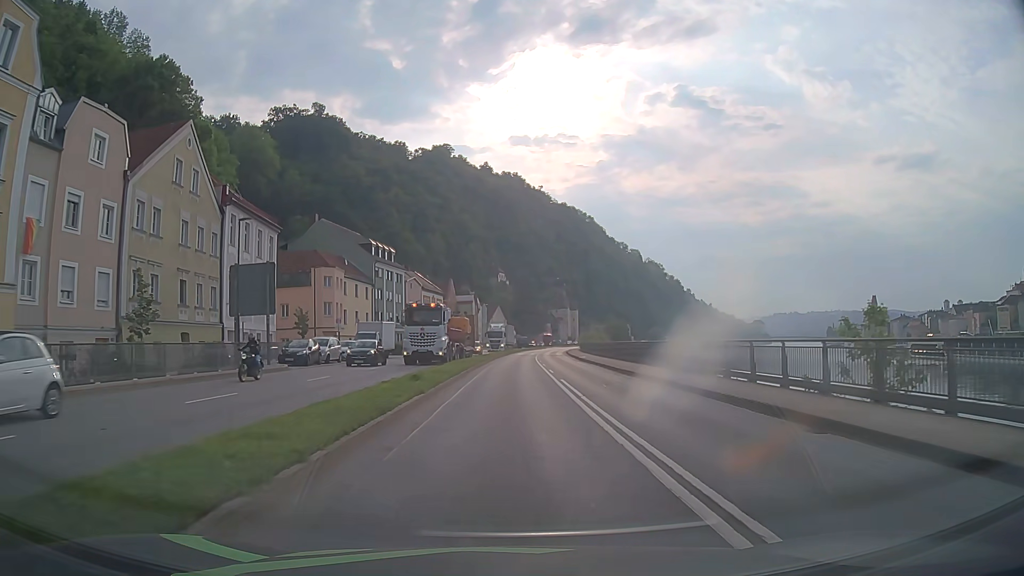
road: primary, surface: asphalt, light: Day
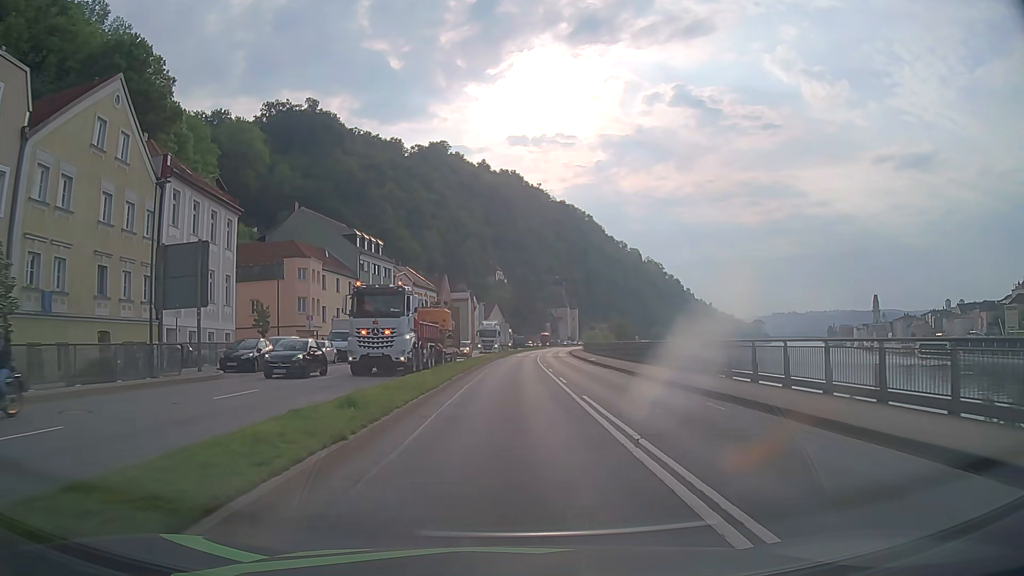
(0.0, +7.6) m; 0°
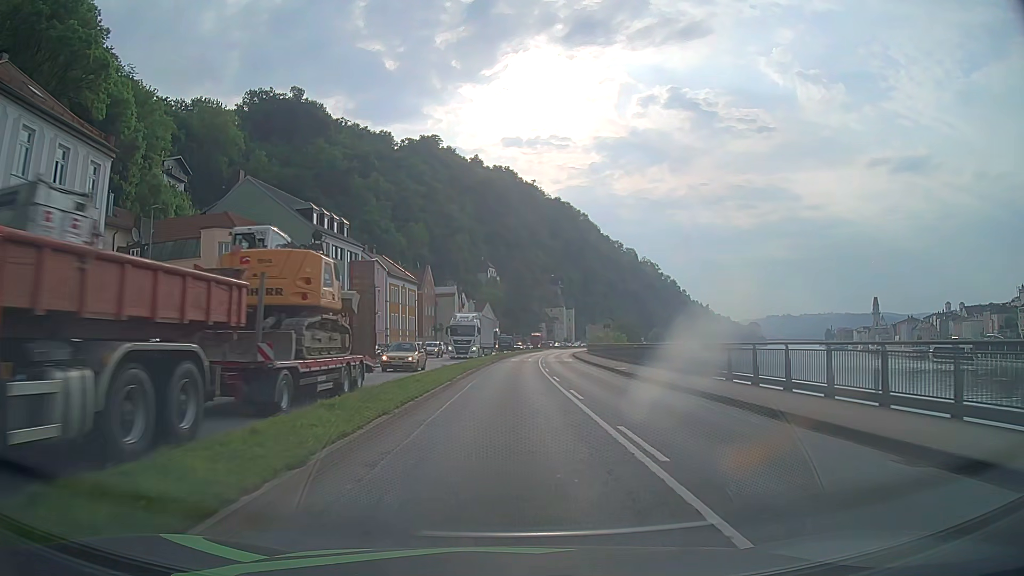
(+0.1, +15.3) m; +1°
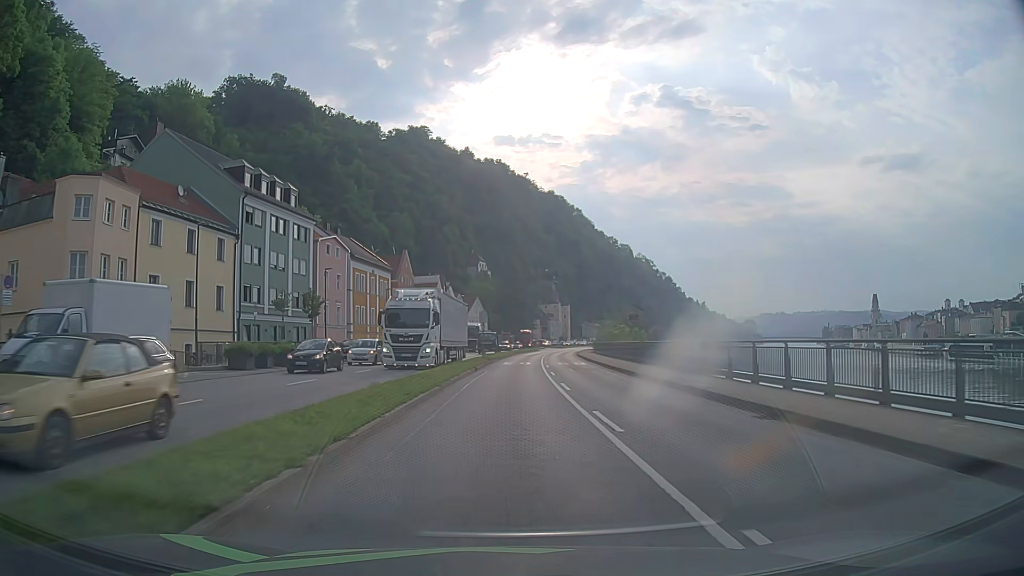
(+0.1, +15.3) m; +1°
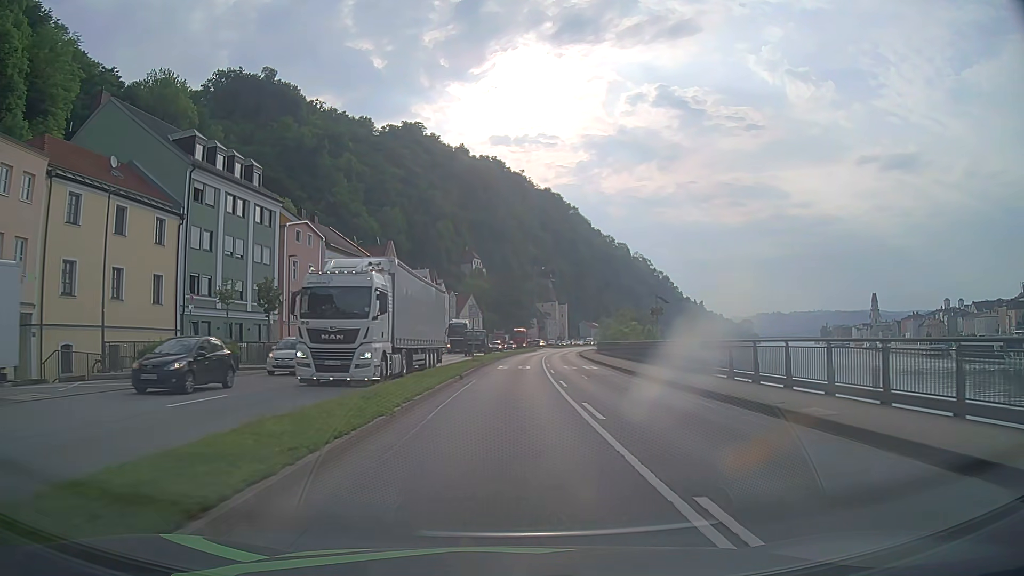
(0.0, +7.6) m; 0°
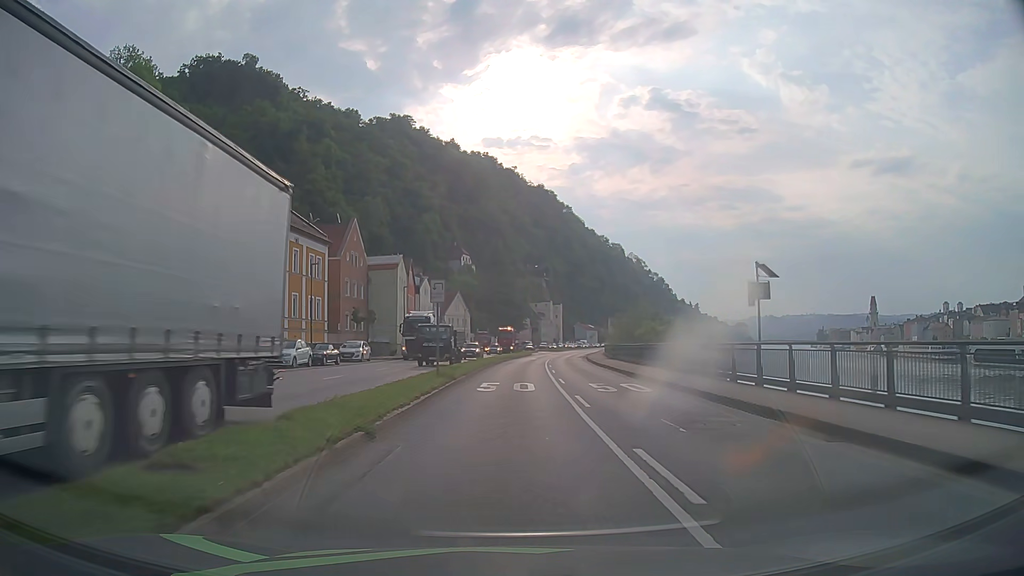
(+0.1, +15.3) m; +1°
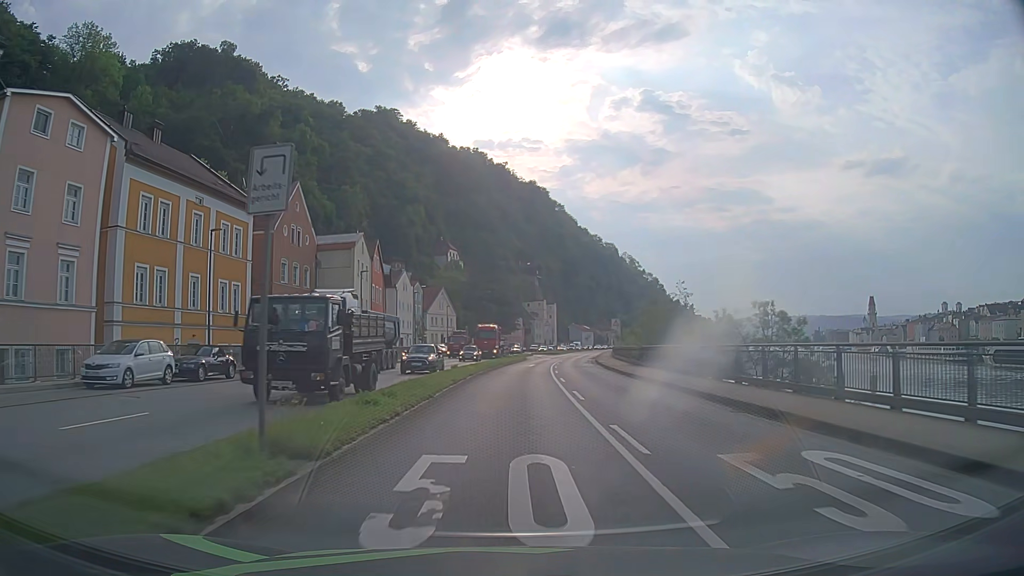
(+0.1, +15.3) m; +1°
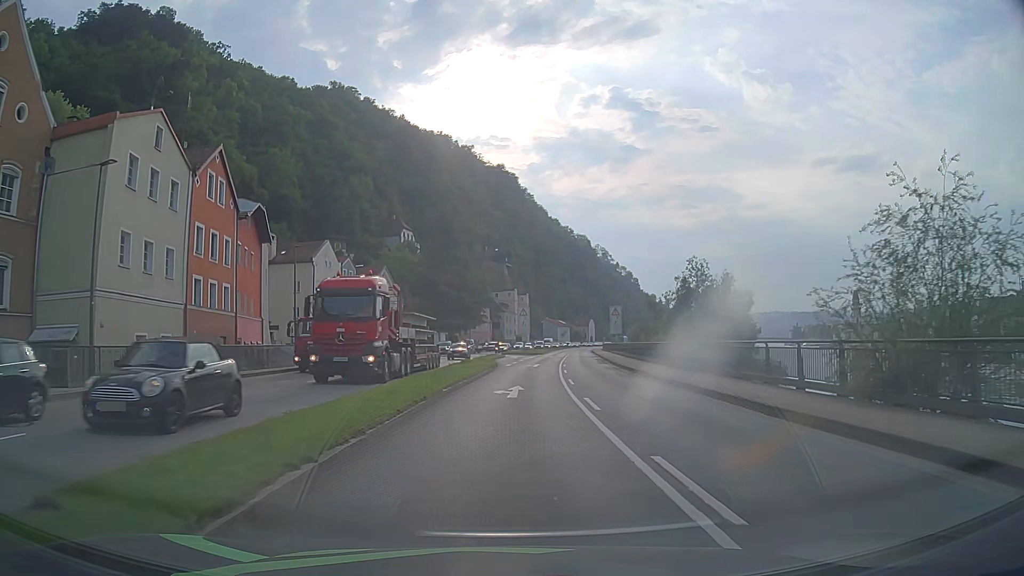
(+0.5, +30.6) m; +3°
(0, +10) (0, +20) (+1, +30) (+2, +40) (+2, +50) (+3, +60) (+4, +70) (+6, +80) (+7, +90) (+8, +100) m
